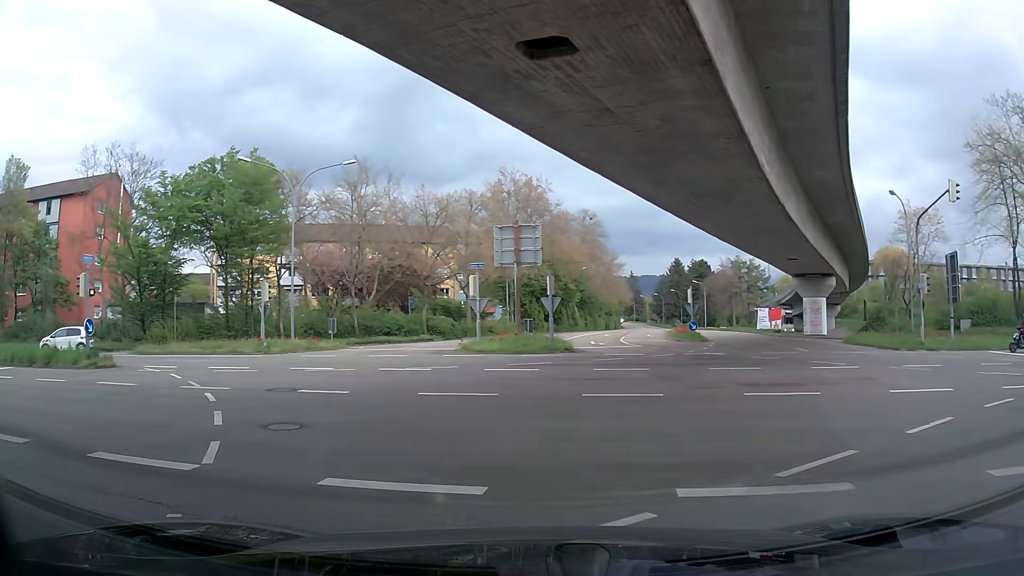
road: tertiary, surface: asphalt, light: Day
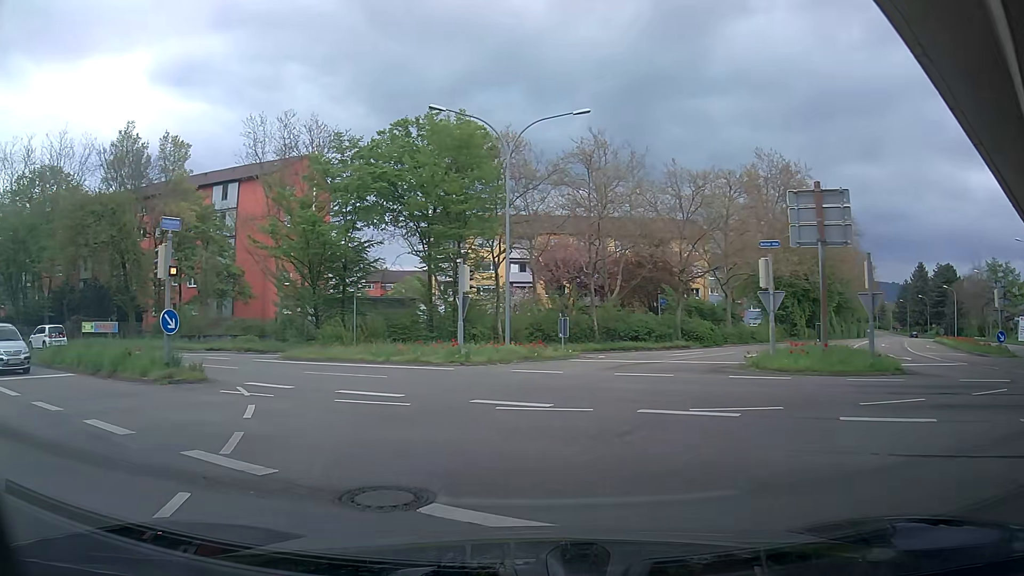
(-1.8, +9.2) m; -21°
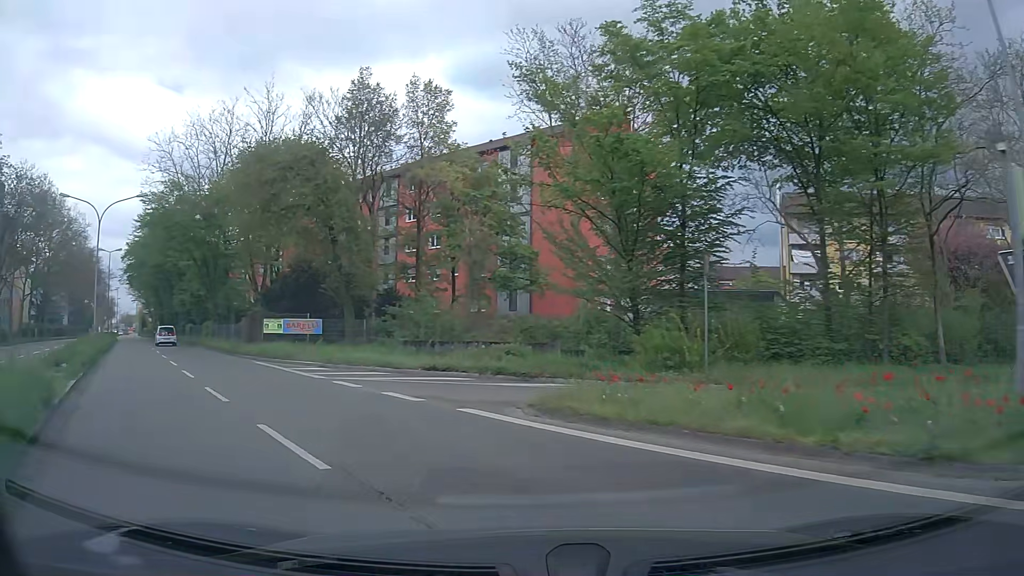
(-3.4, +15.2) m; -27°
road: secondary
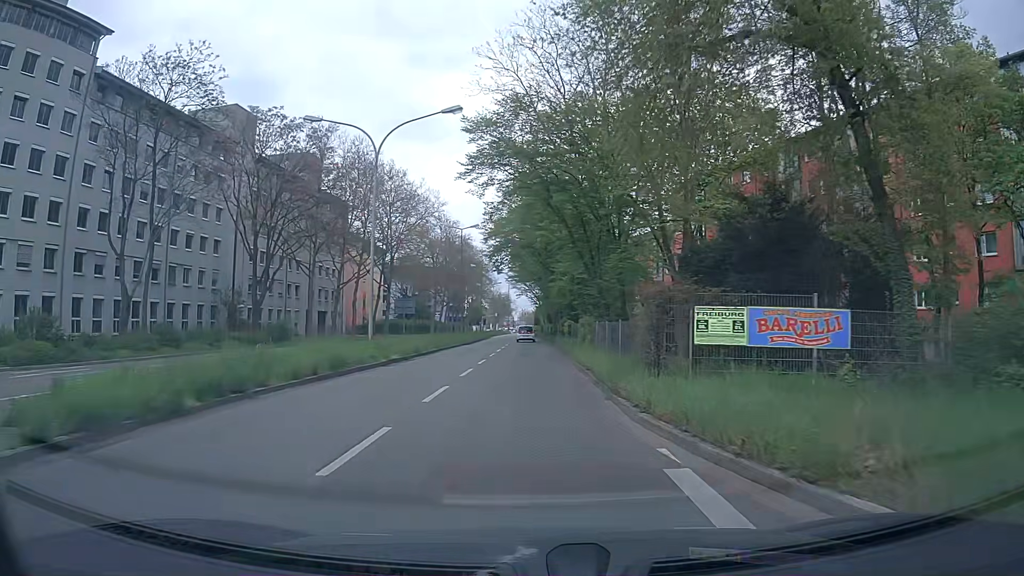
(-6.7, +17.6) m; -36°
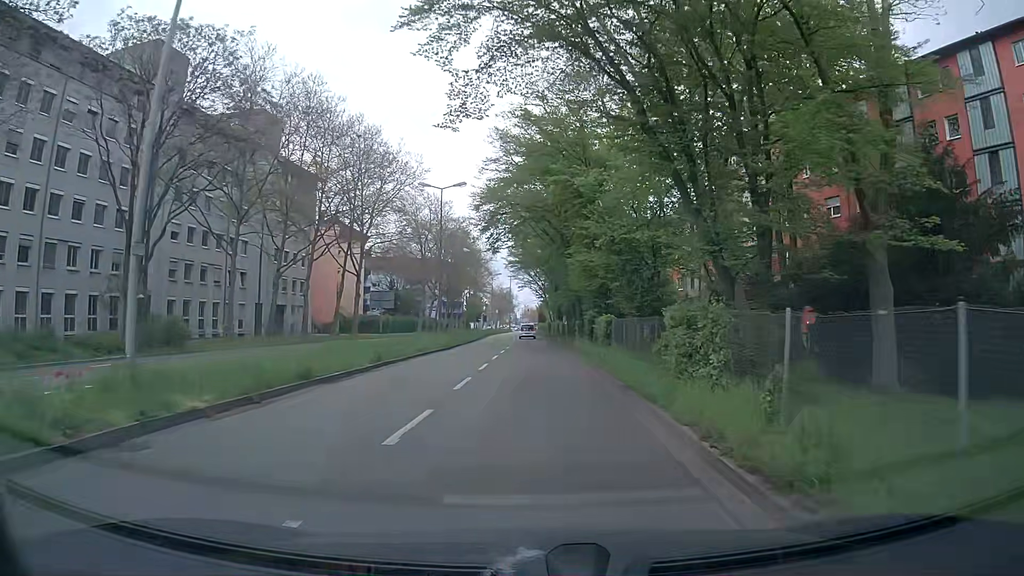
(-0.1, +16.6) m; -1°
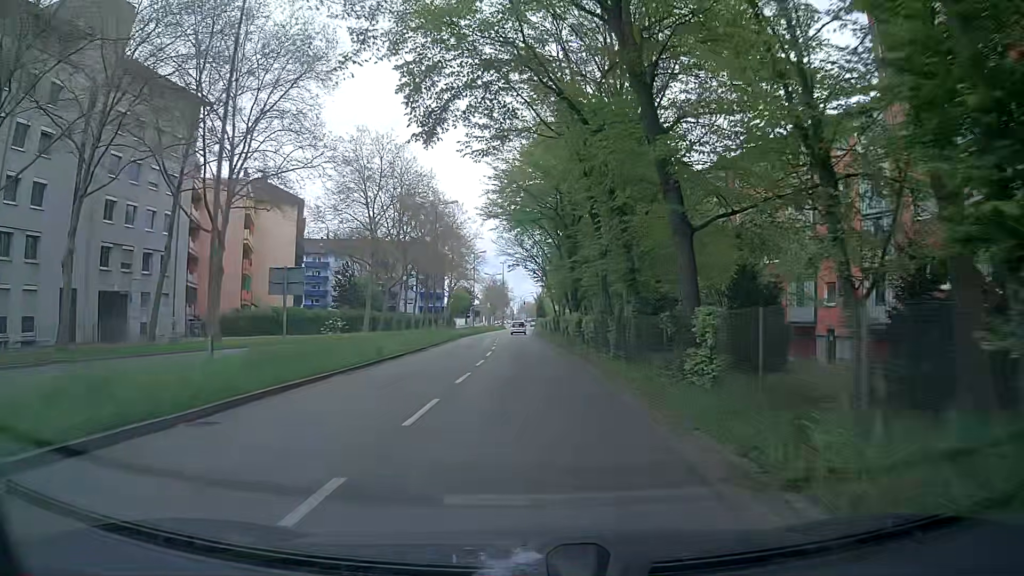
(+0.6, +29.3) m; +2°
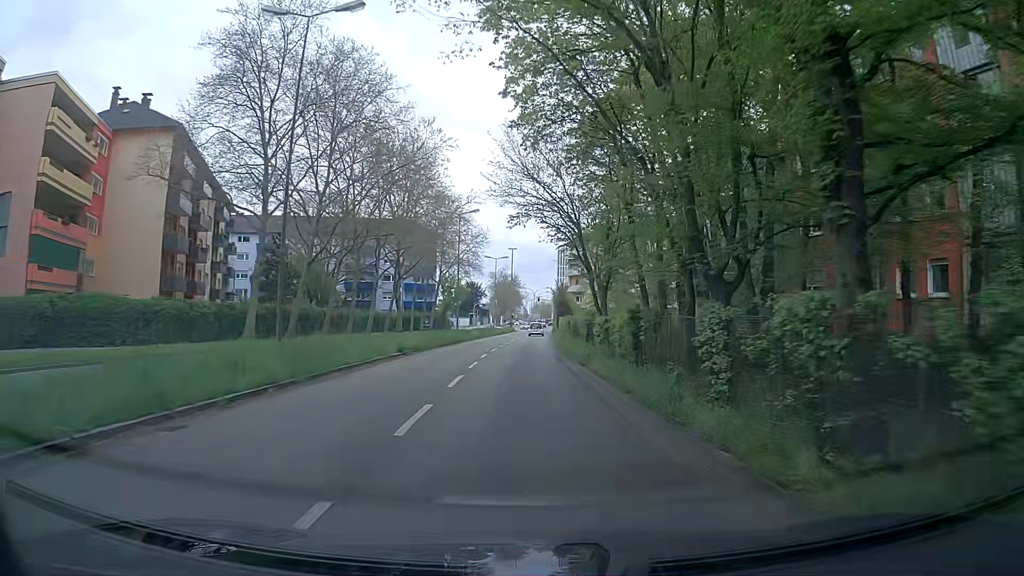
(-0.5, +30.9) m; -1°
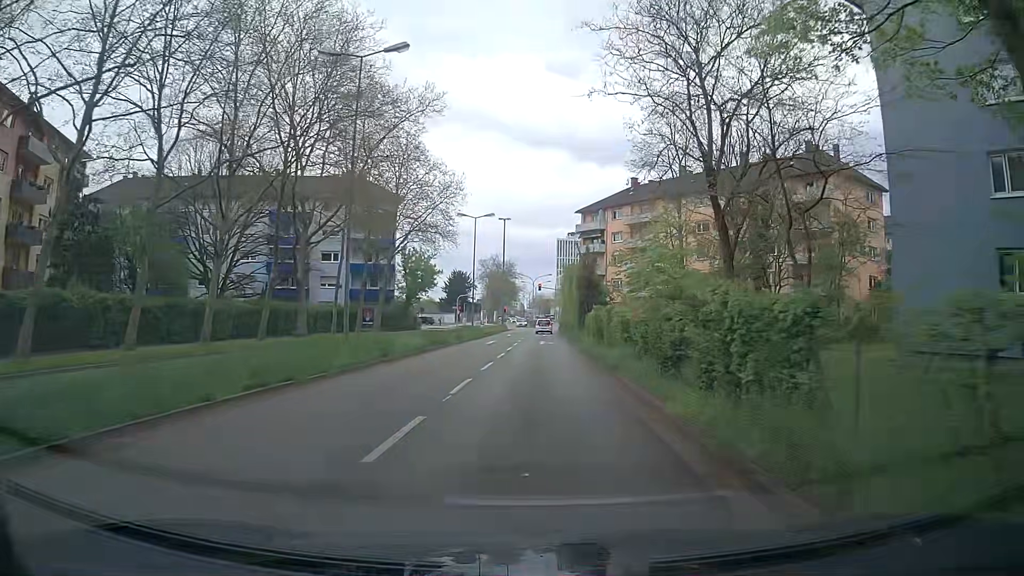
(-0.3, +31.5) m; 0°
